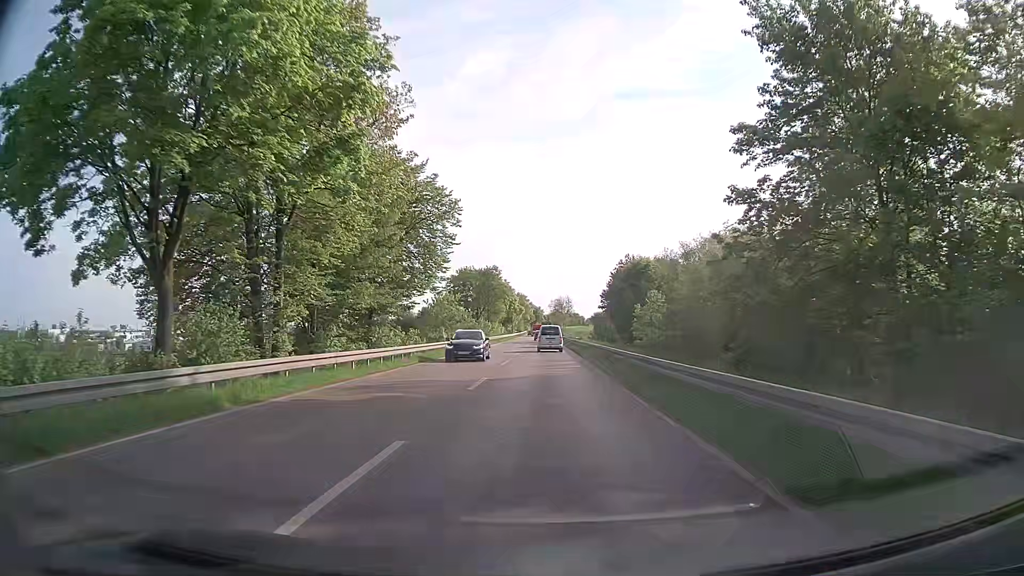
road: secondary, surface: asphalt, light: Day
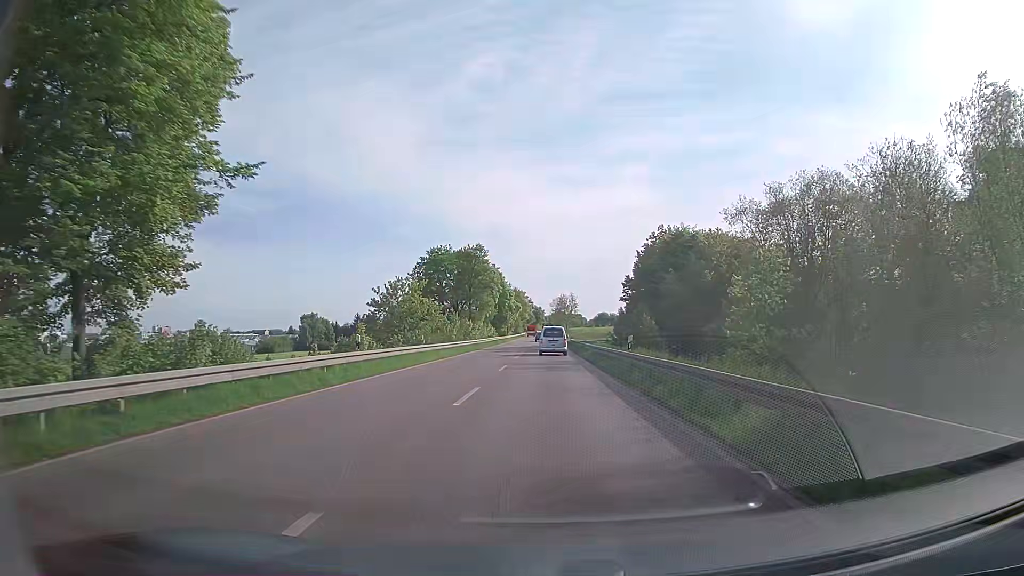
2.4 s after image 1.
(+0.1, +27.5) m; 0°
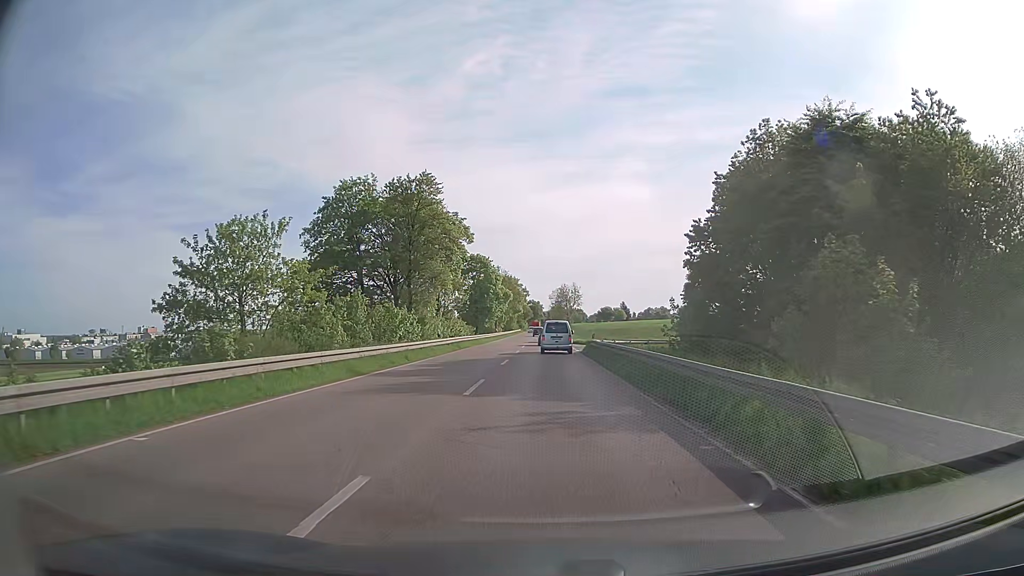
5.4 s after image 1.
(+0.1, +34.6) m; 0°
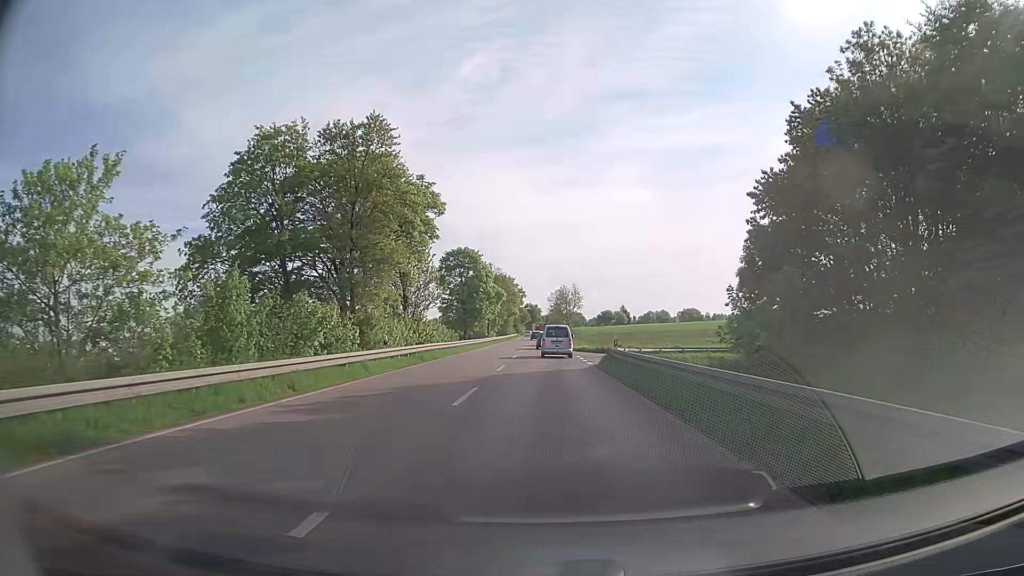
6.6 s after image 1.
(0.0, +13.2) m; 0°
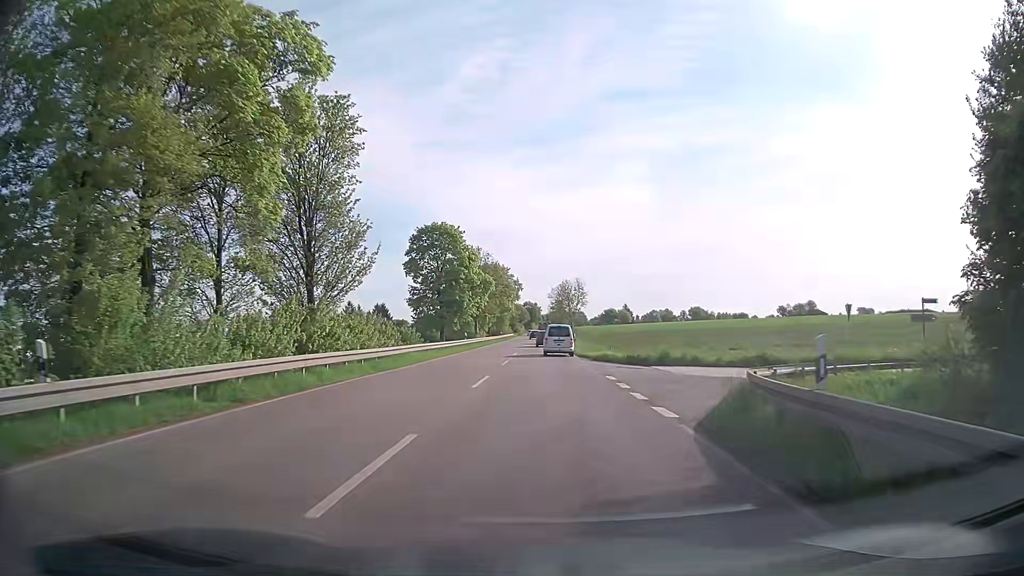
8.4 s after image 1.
(0.0, +20.0) m; 0°
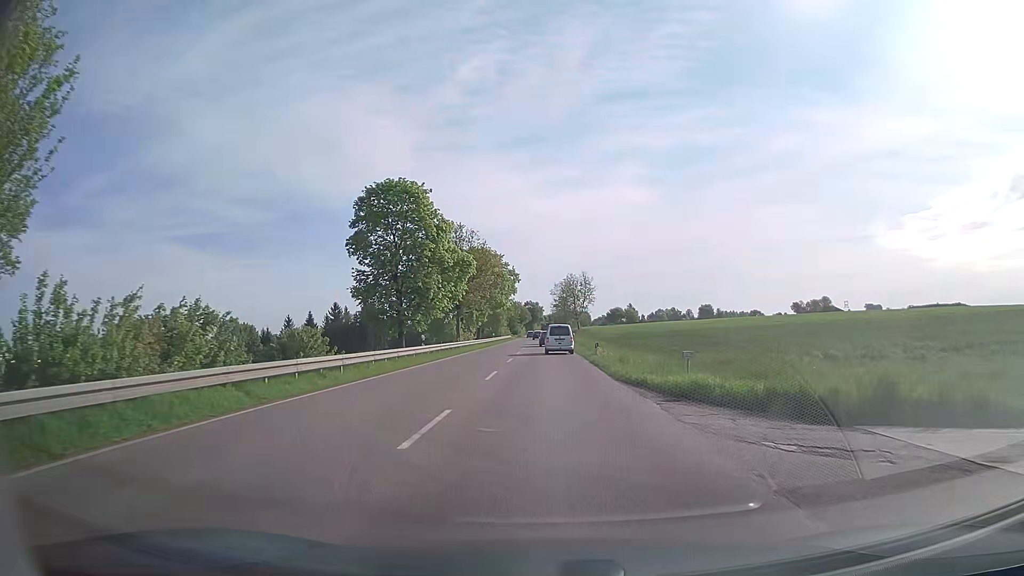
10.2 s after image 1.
(-0.2, +20.9) m; -1°
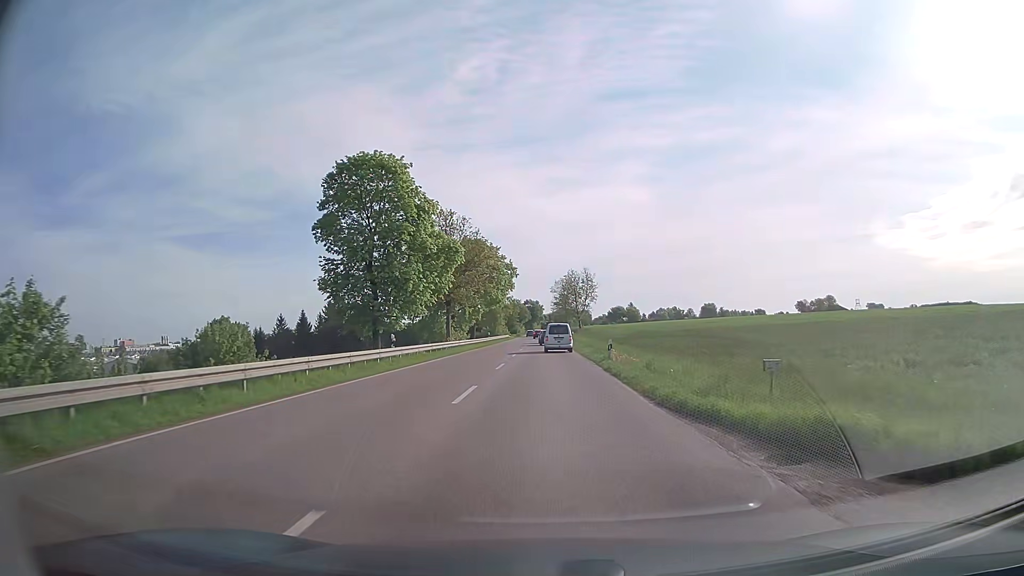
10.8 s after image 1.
(0.0, +7.2) m; +1°
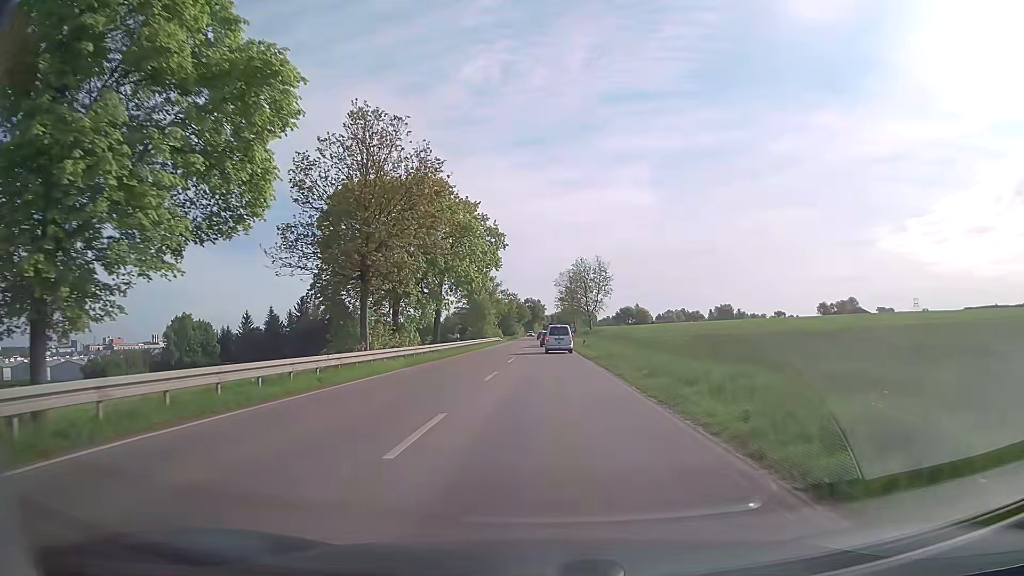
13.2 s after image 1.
(-0.3, +29.5) m; -1°
(0, +10) (0, +20) (0, +30) (0, +40) (0, +50) (0, +60) (0, +70) (0, +80) (0, +90) (0, +100) m
